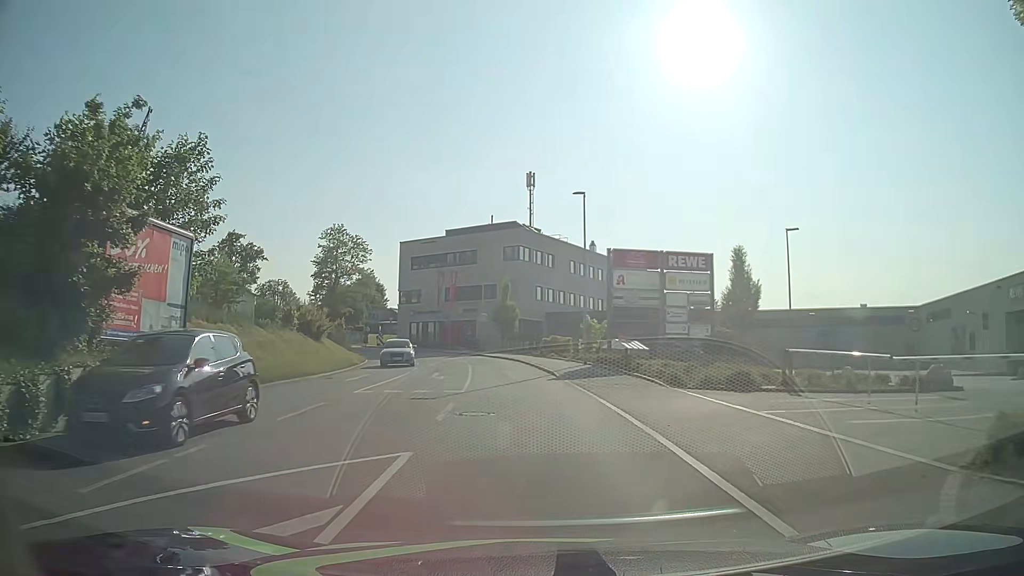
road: tertiary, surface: asphalt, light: Day
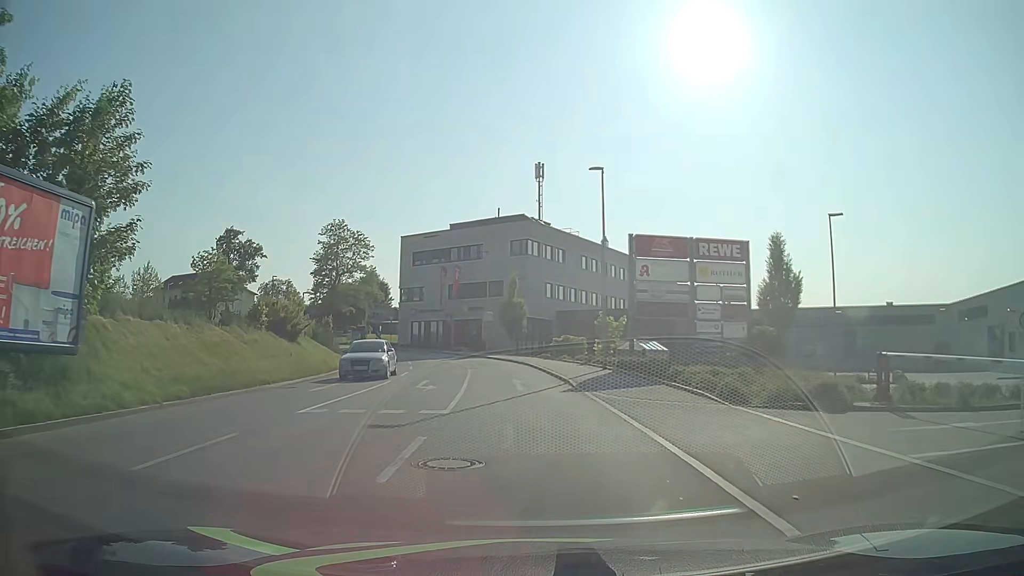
(0.0, +4.8) m; 0°
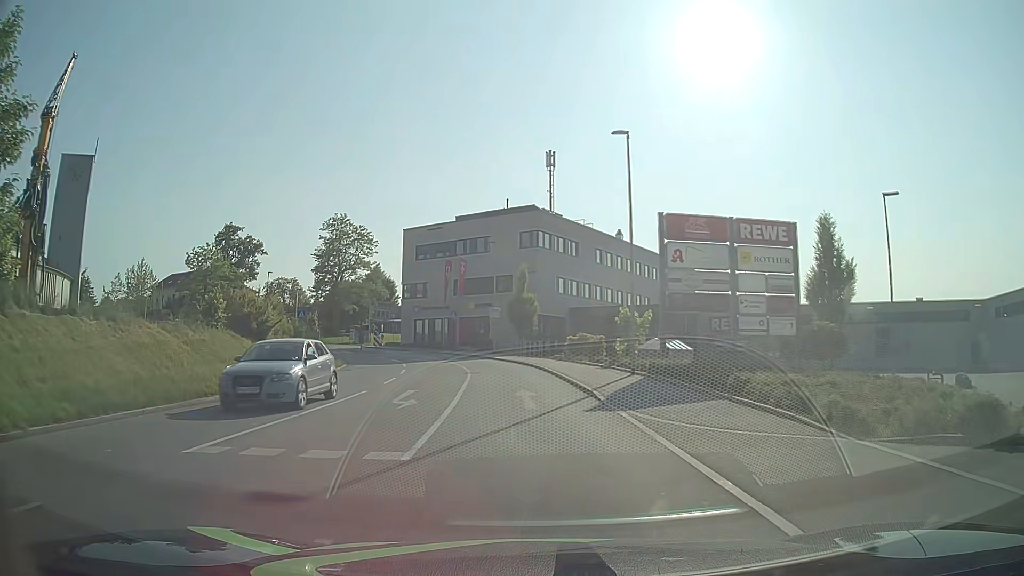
(-0.1, +4.8) m; -1°
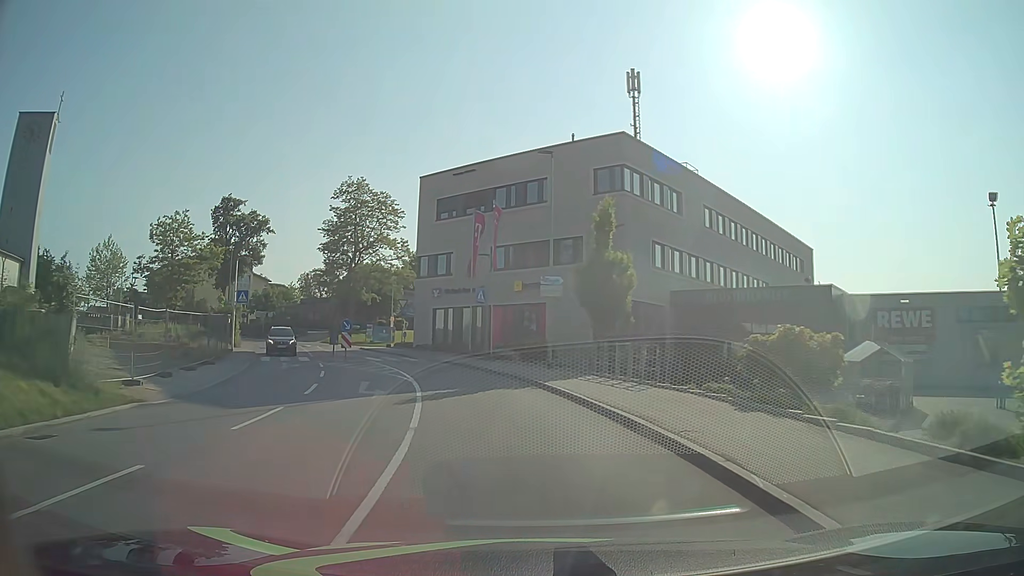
(-1.3, +24.1) m; -6°
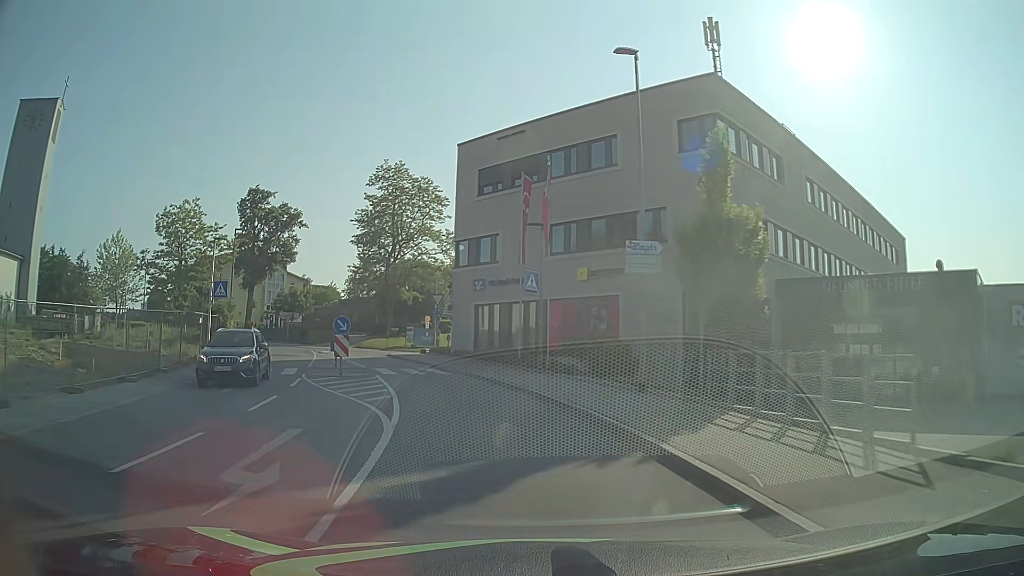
(-0.4, +9.7) m; -5°
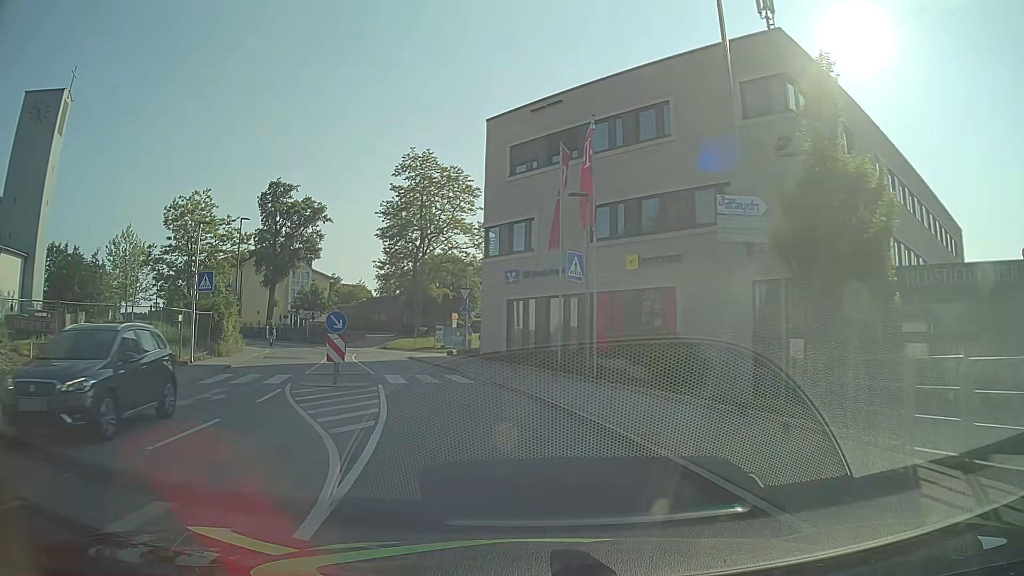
(-0.1, +4.8) m; -3°
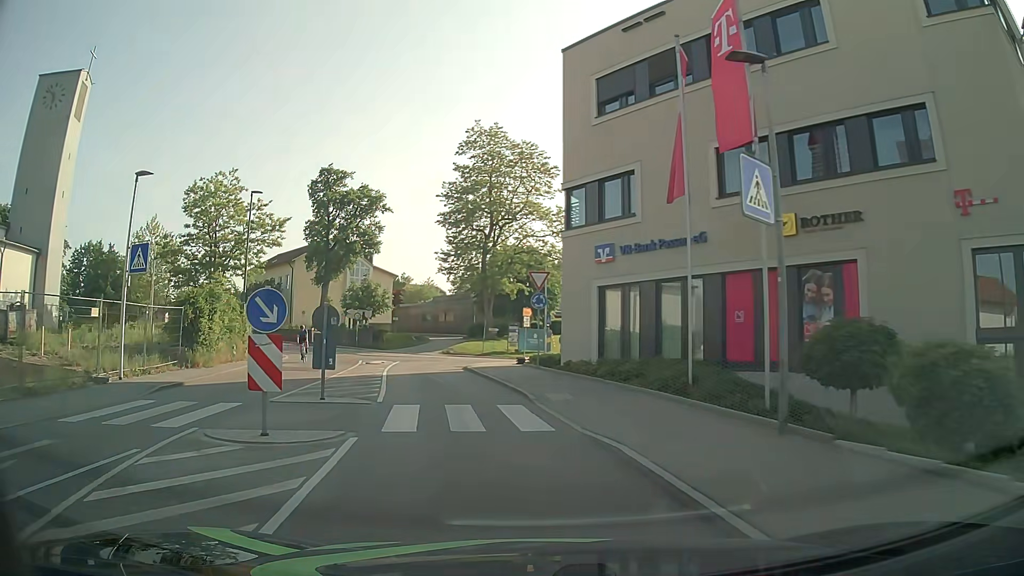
(-0.5, +9.6) m; -7°
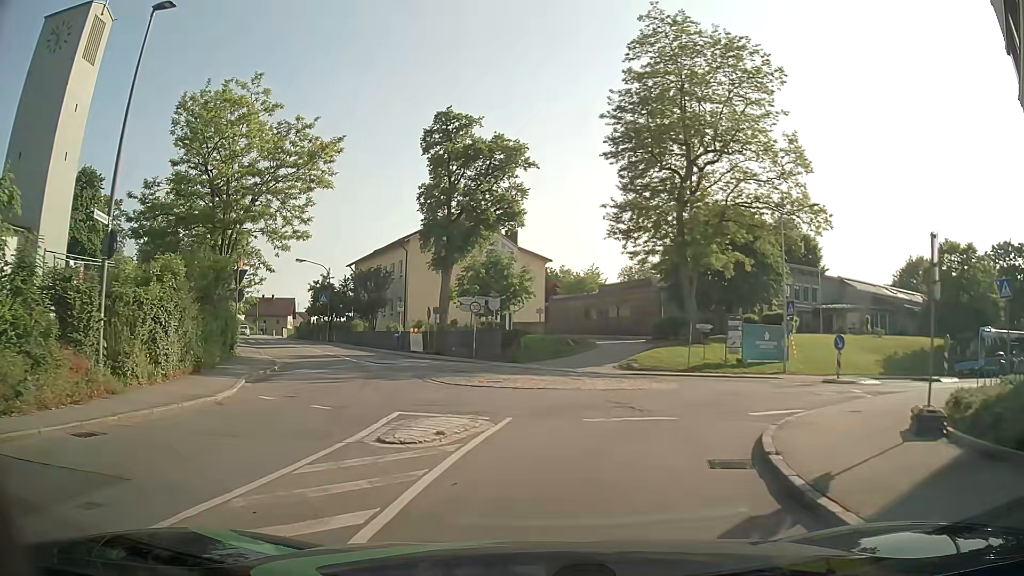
(-3.2, +21.4) m; -14°
